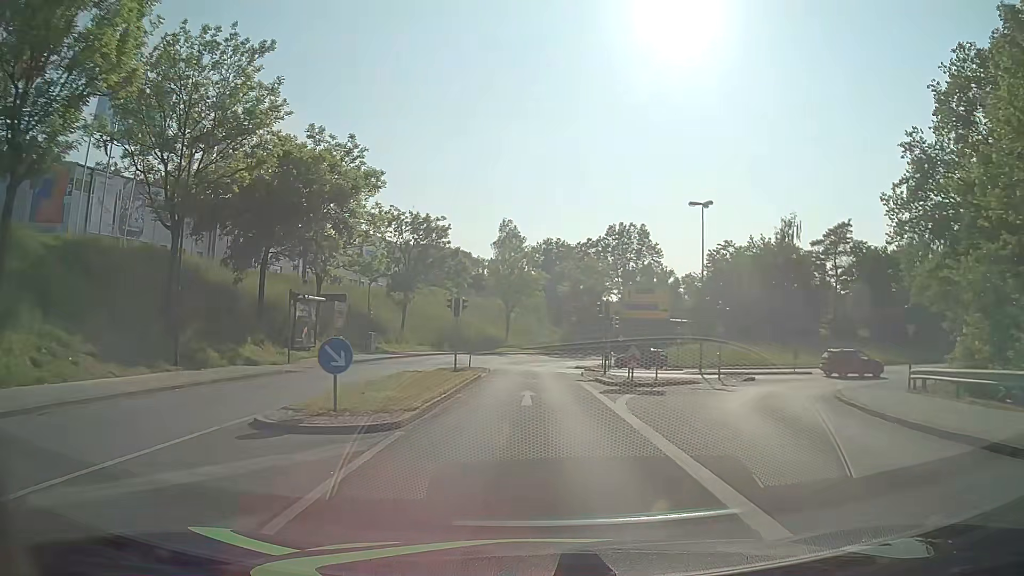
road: tertiary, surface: asphalt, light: Day
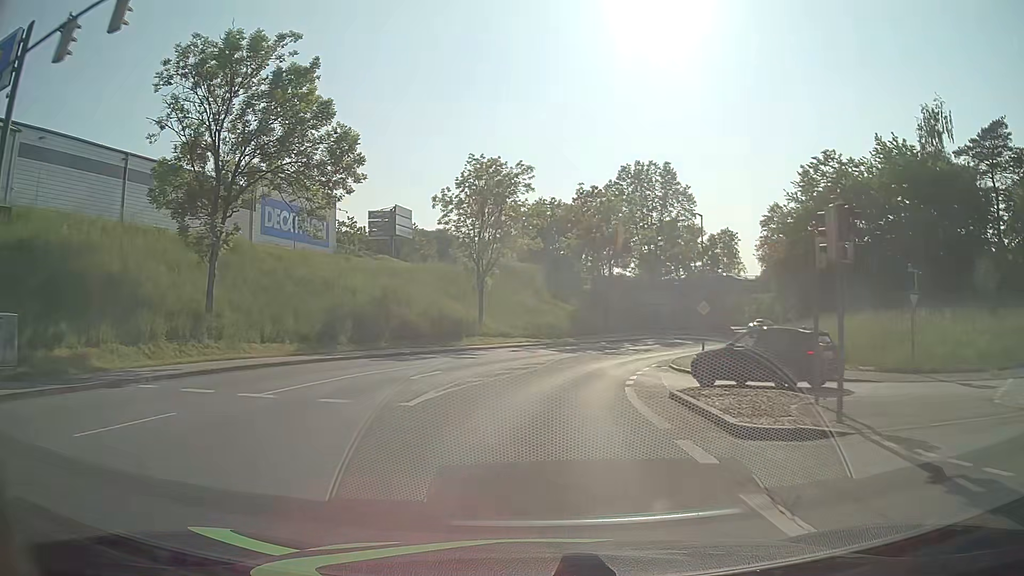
(-0.1, +38.9) m; 0°
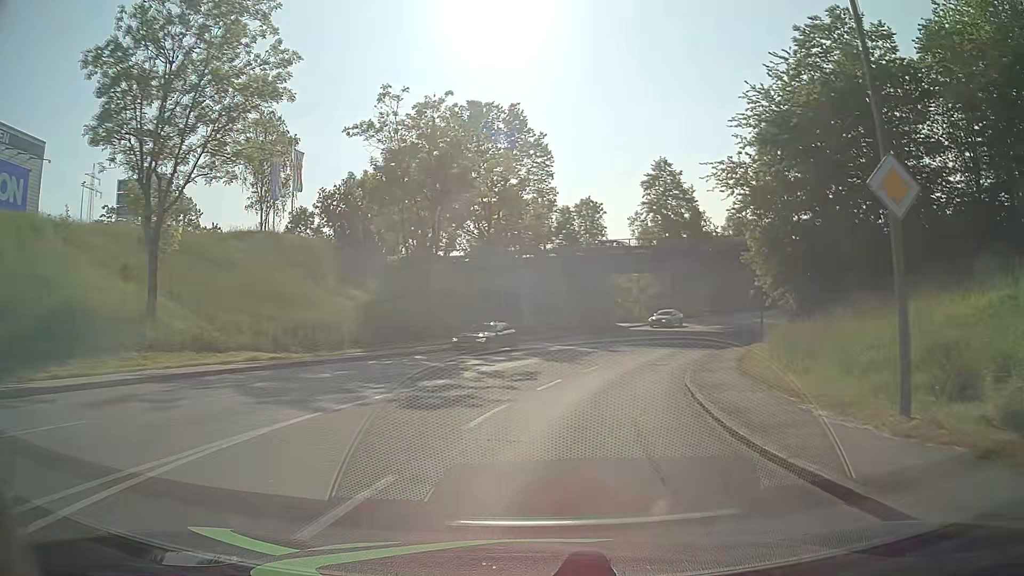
(+3.0, +30.9) m; +14°
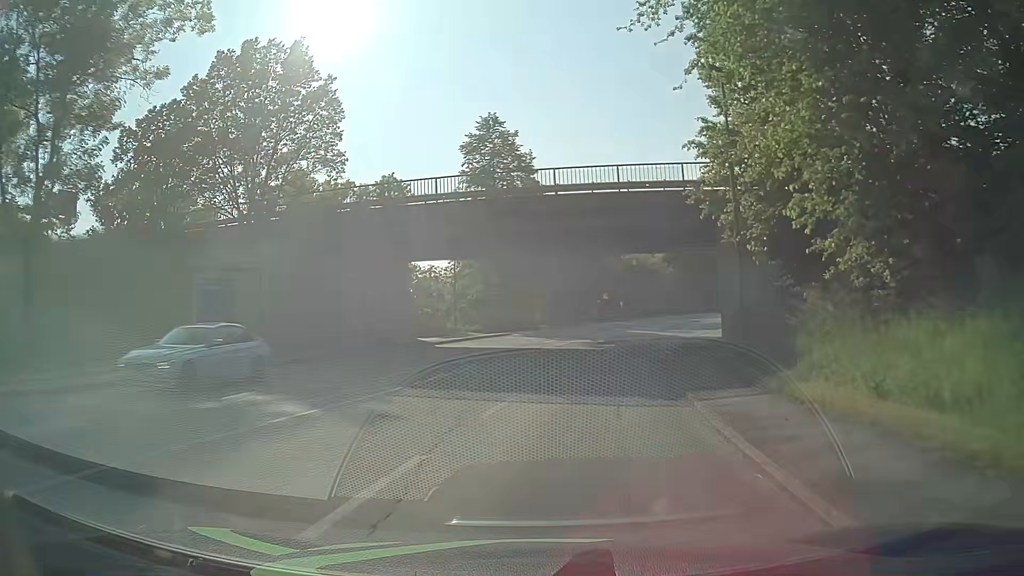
(+3.3, +22.6) m; +16°
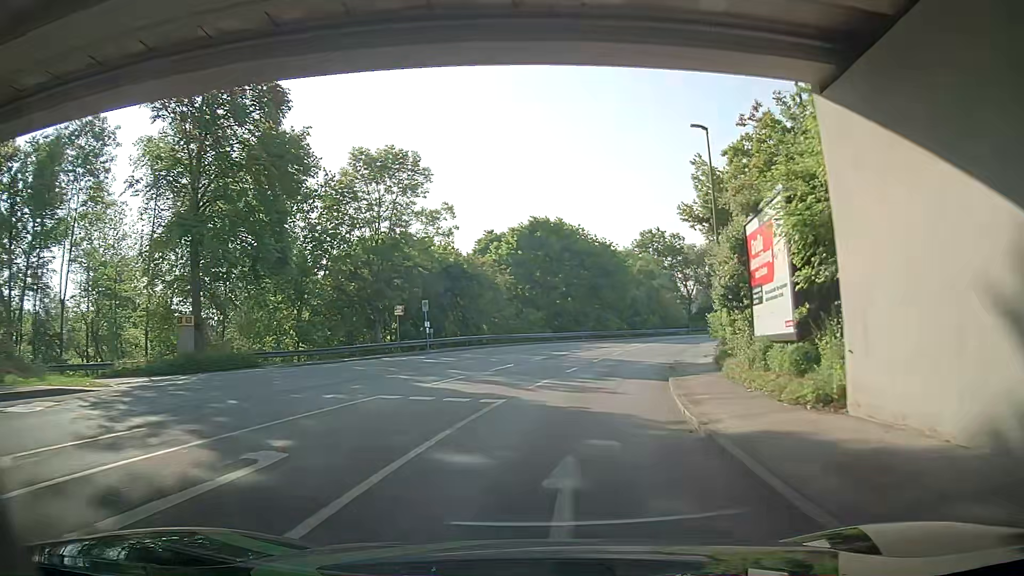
(+4.1, +29.7) m; +14°
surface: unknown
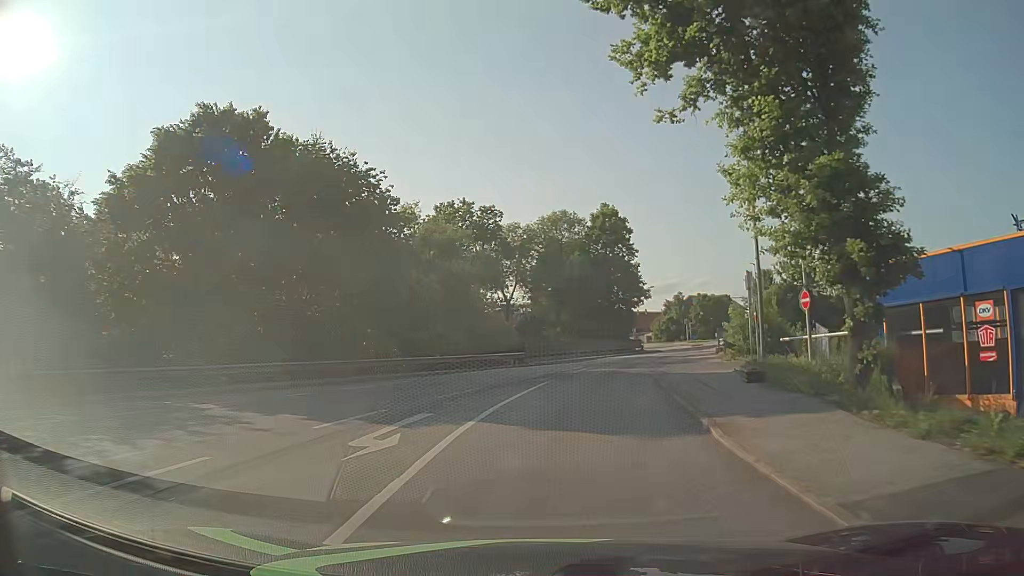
(+5.3, +36.4) m; +19°
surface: asphalt
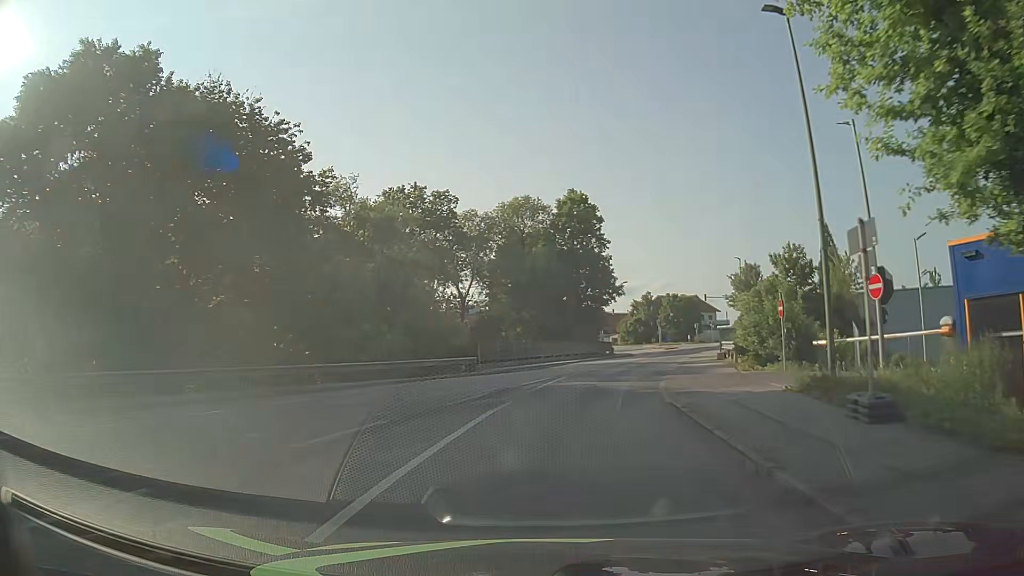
(+0.2, +7.4) m; +3°
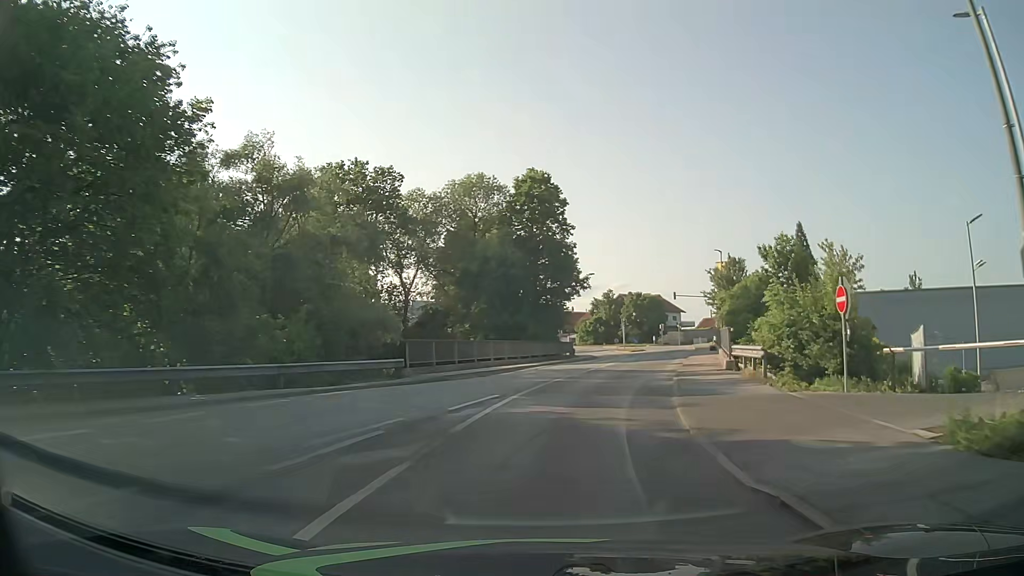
(+0.2, +7.5) m; +3°
(+1, +10) (+2, +20) (+5, +30) (+8, +39) (+10, +49) (+13, +58) (+15, +68) (+15, +78) (+15, +88) (+13, +98) m
